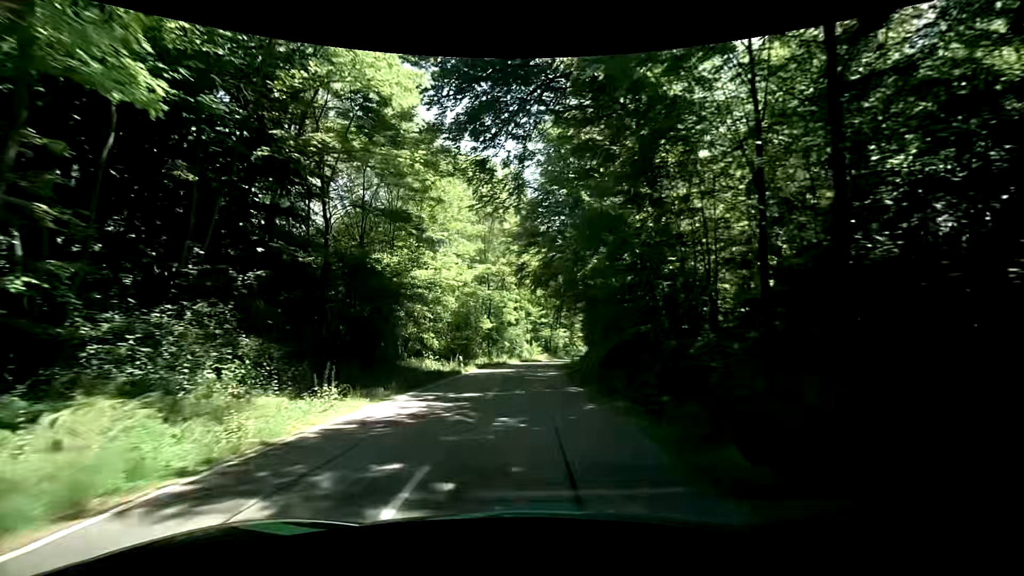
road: tertiary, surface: asphalt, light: Day
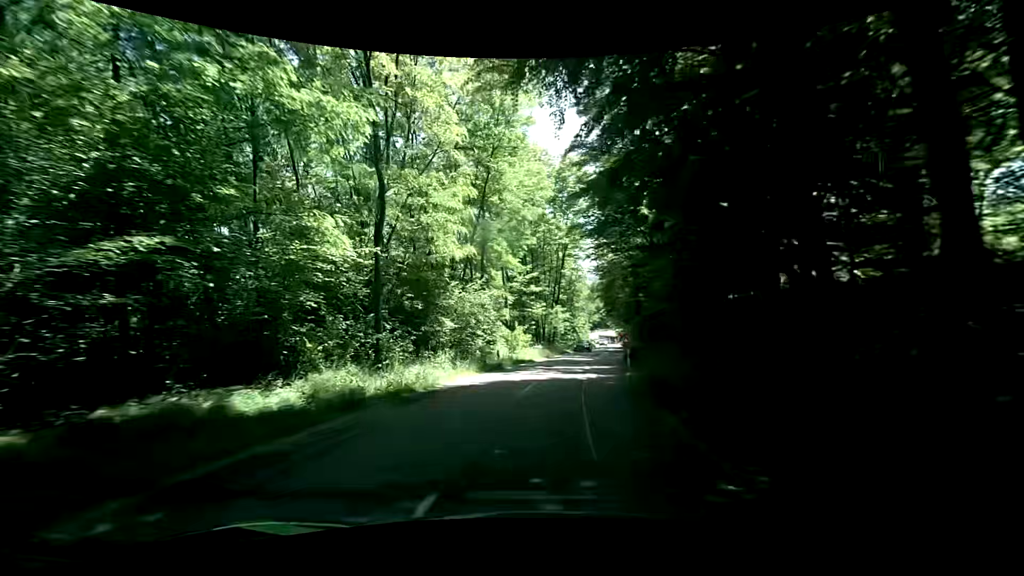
(0.0, +36.5) m; +2°
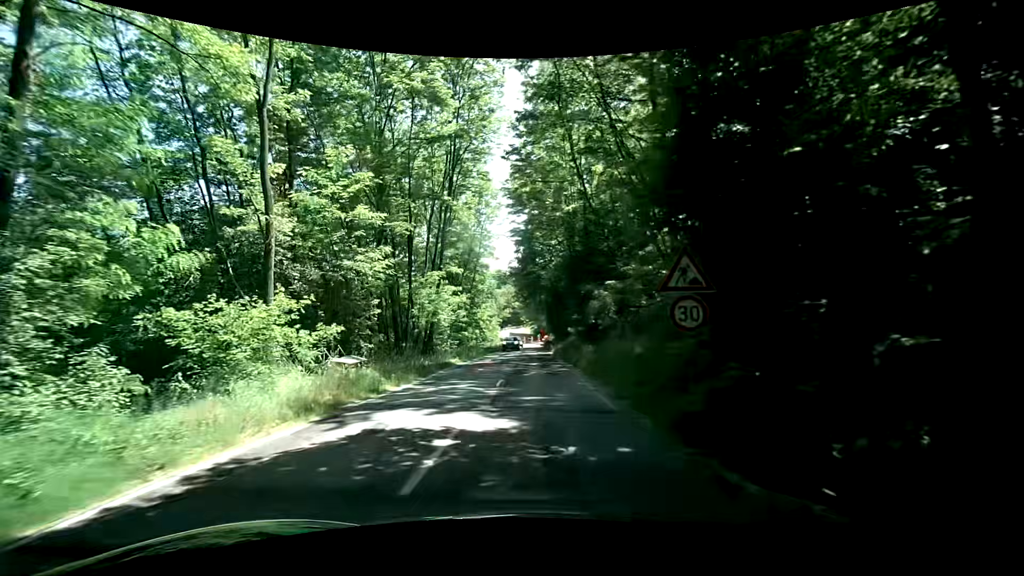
(+2.9, +29.6) m; +10°
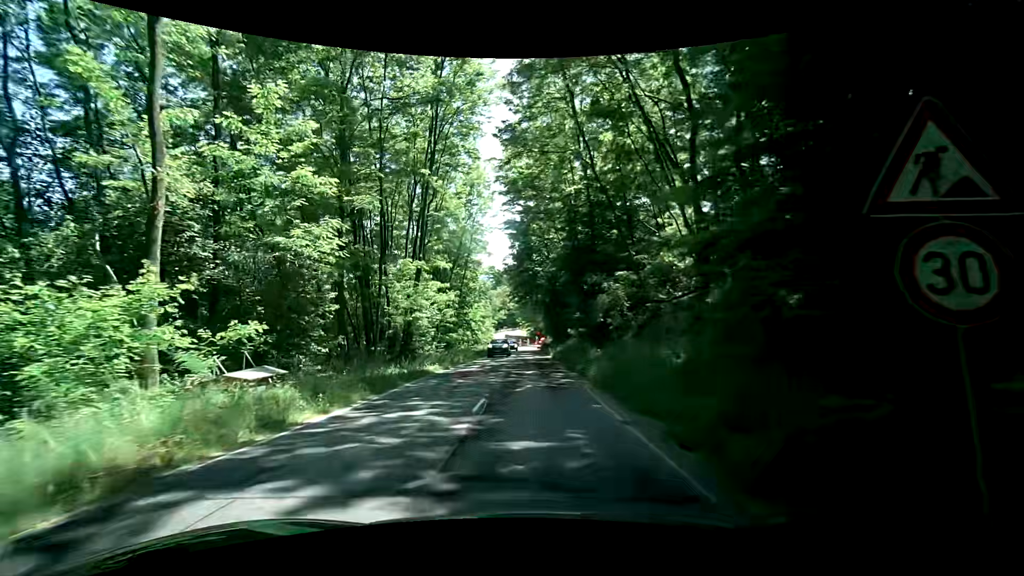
(0.0, +4.9) m; -2°
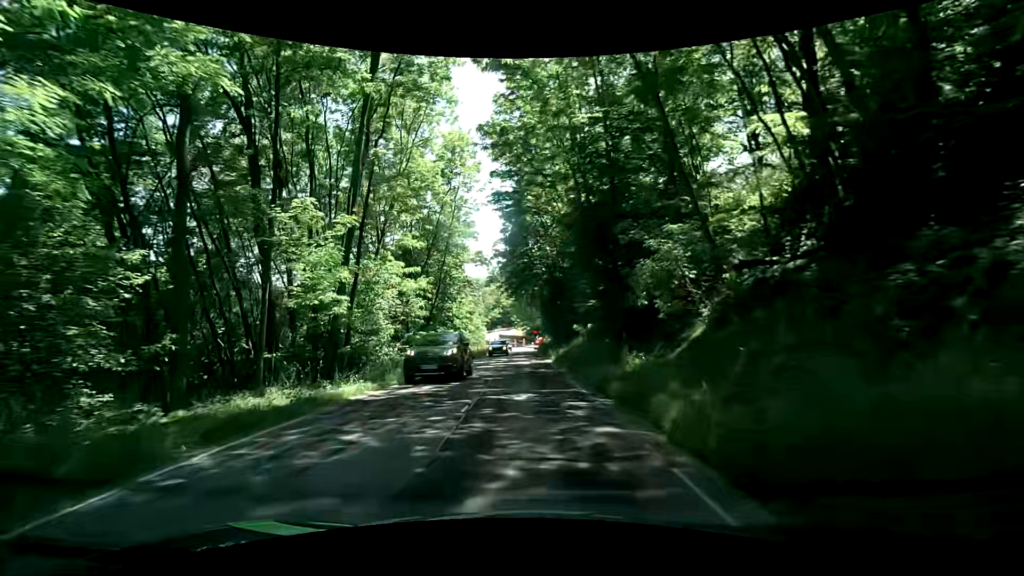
(+0.7, +9.7) m; +2°
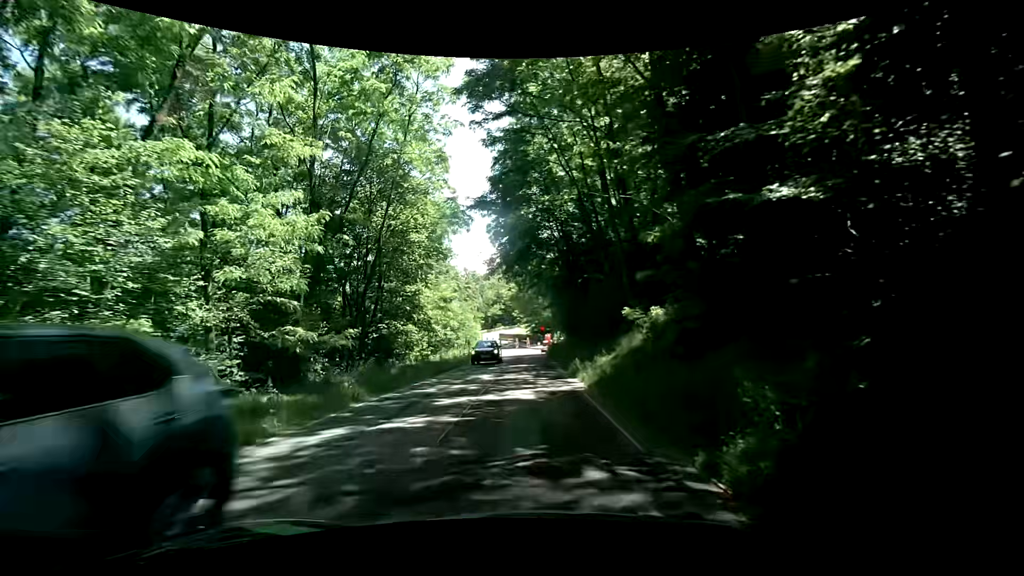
(+0.7, +17.5) m; 0°
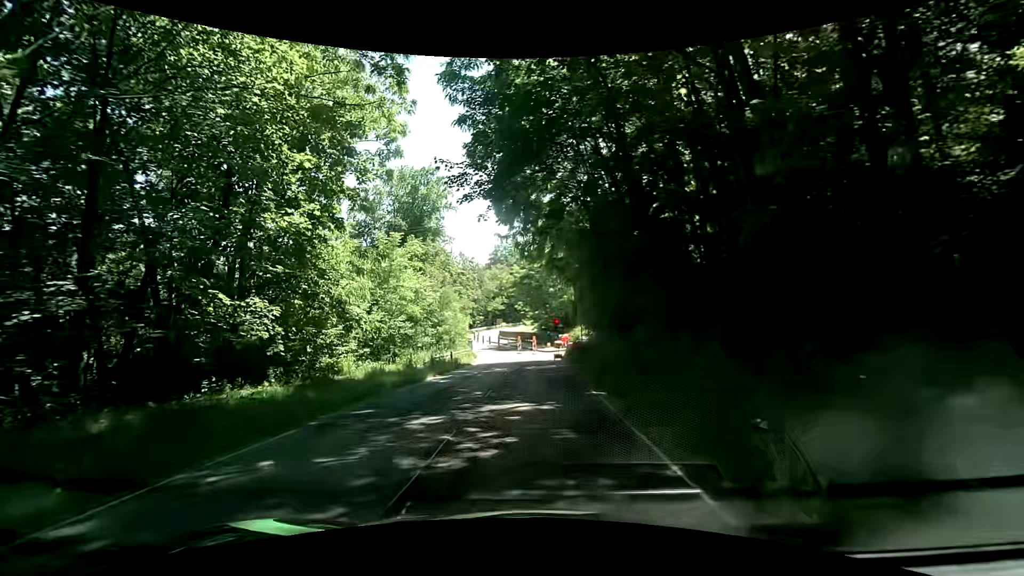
(+0.2, +17.7) m; 0°
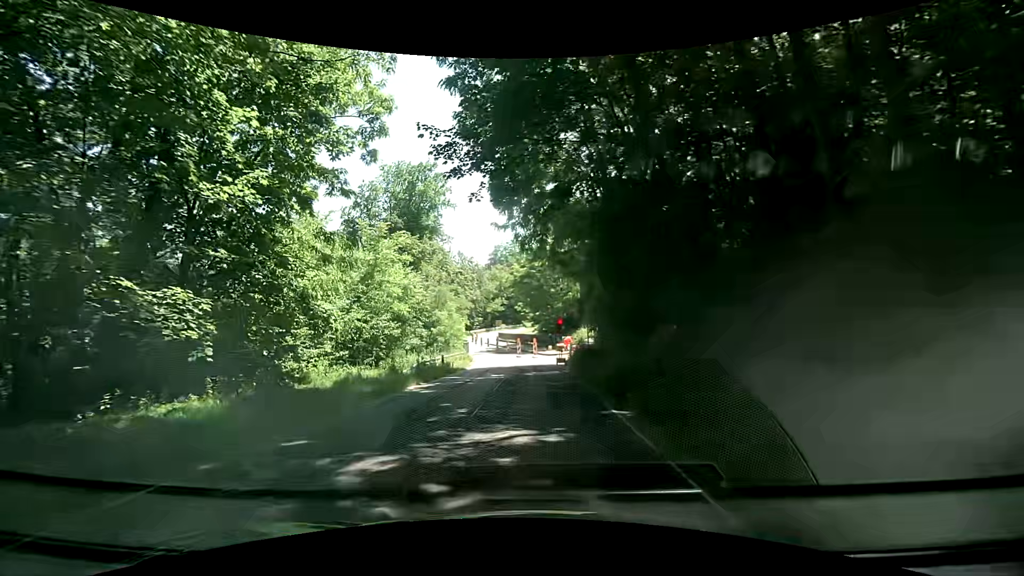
(0.0, +2.9) m; -2°
